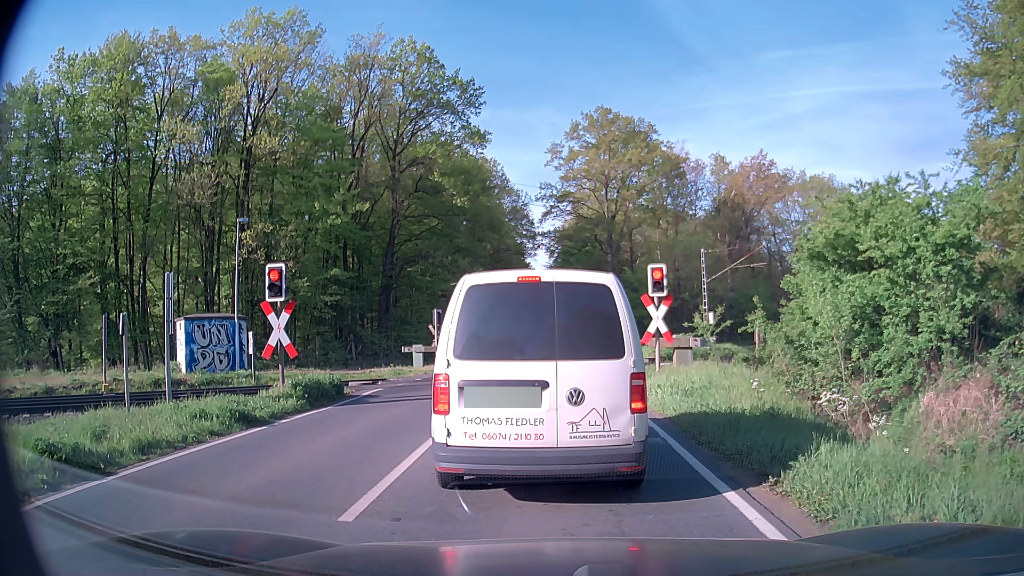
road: secondary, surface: asphalt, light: Day
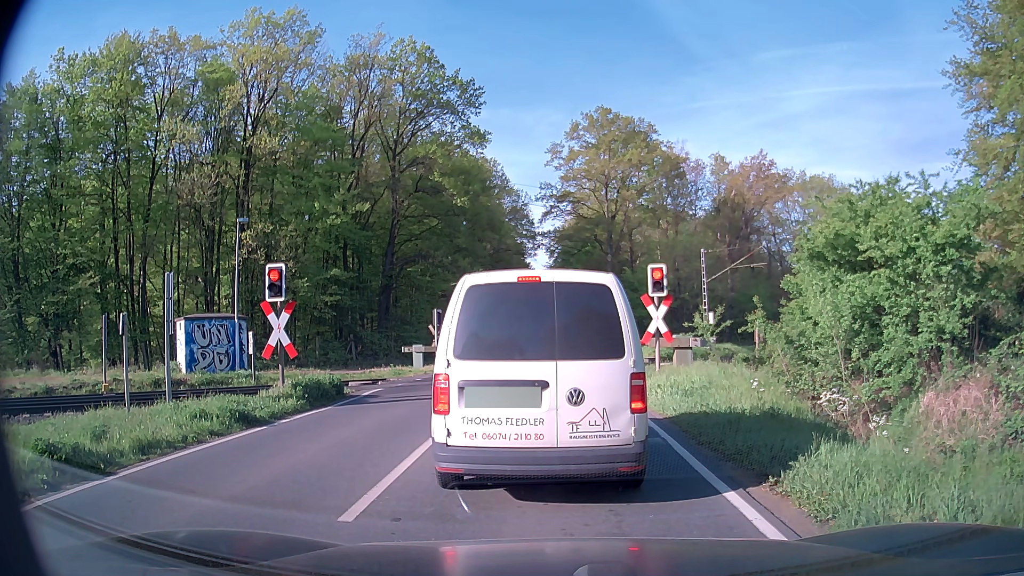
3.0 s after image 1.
(0.0, 0.0) m; 0°
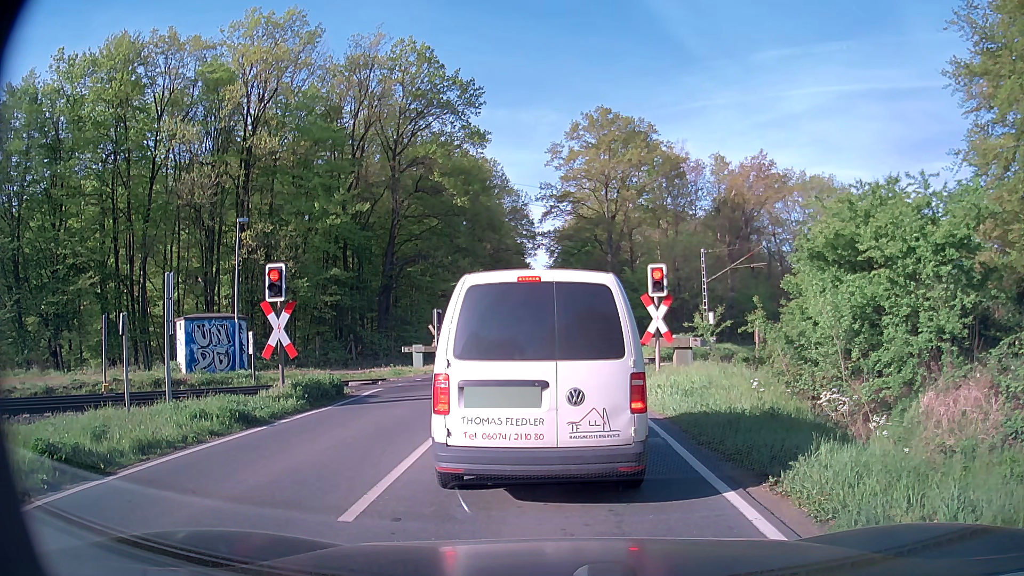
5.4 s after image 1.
(0.0, 0.0) m; 0°
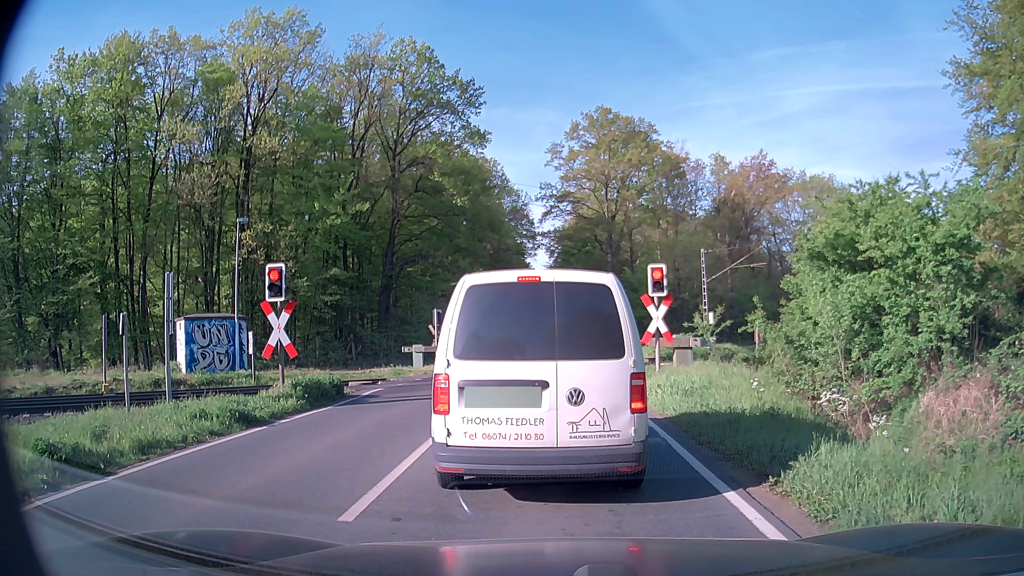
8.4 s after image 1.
(0.0, 0.0) m; 0°
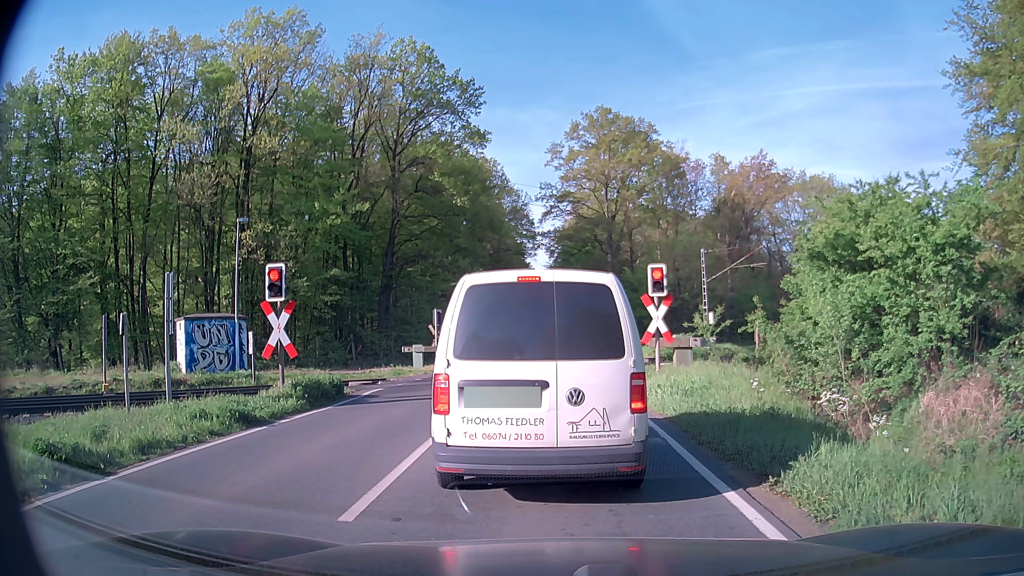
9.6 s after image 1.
(0.0, 0.0) m; 0°
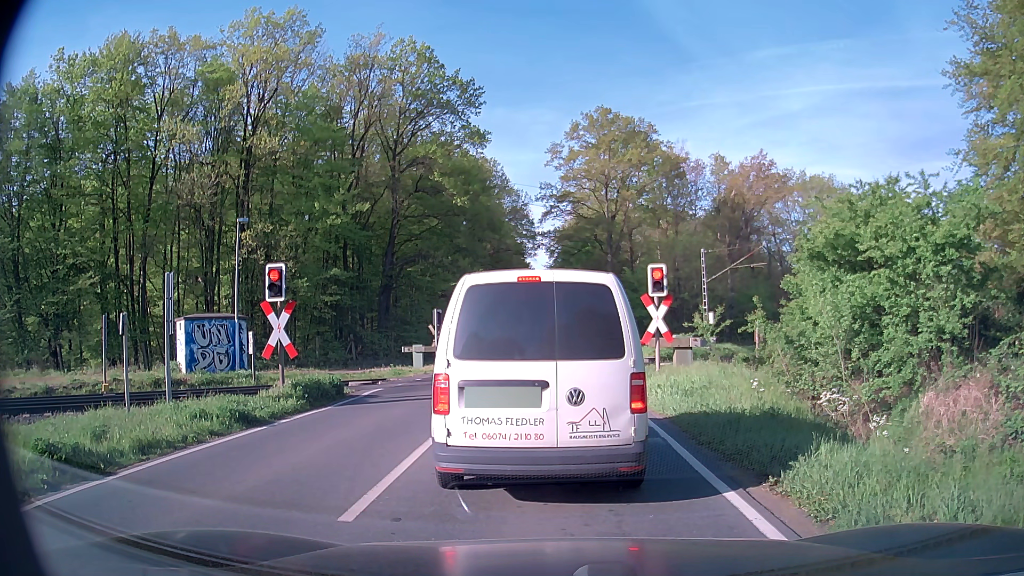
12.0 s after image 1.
(0.0, 0.0) m; 0°
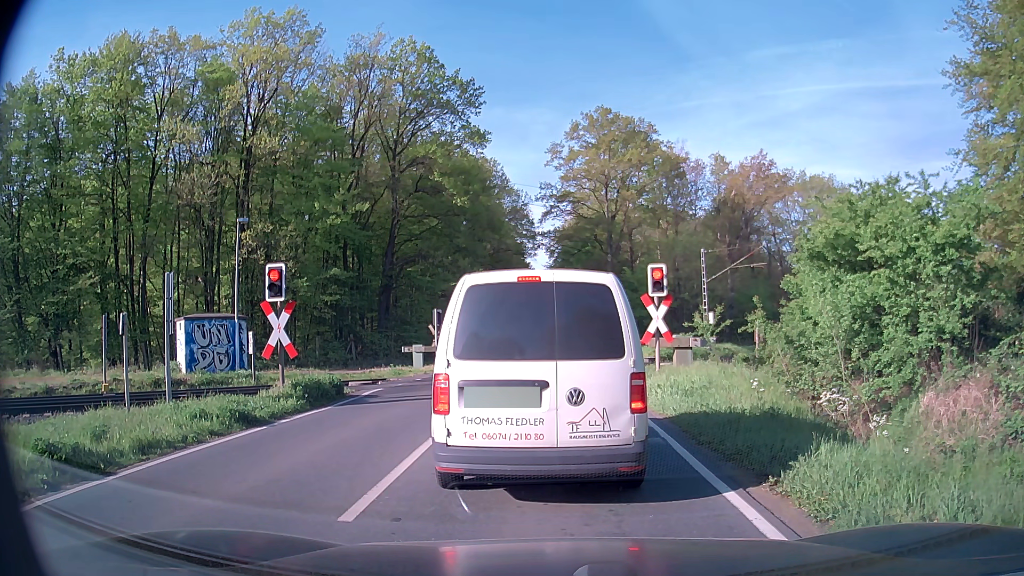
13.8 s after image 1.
(0.0, 0.0) m; 0°
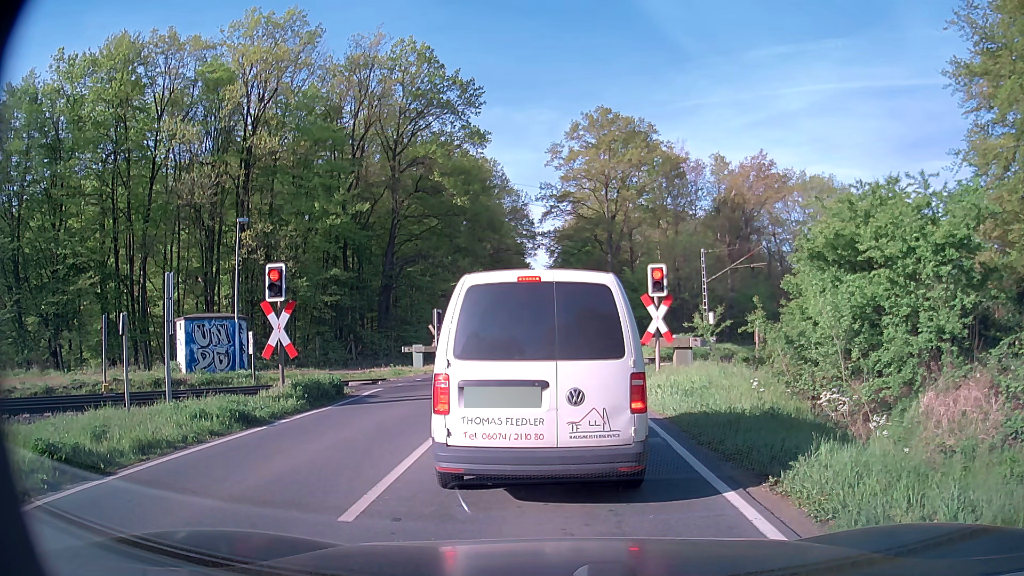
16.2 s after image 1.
(0.0, 0.0) m; 0°
